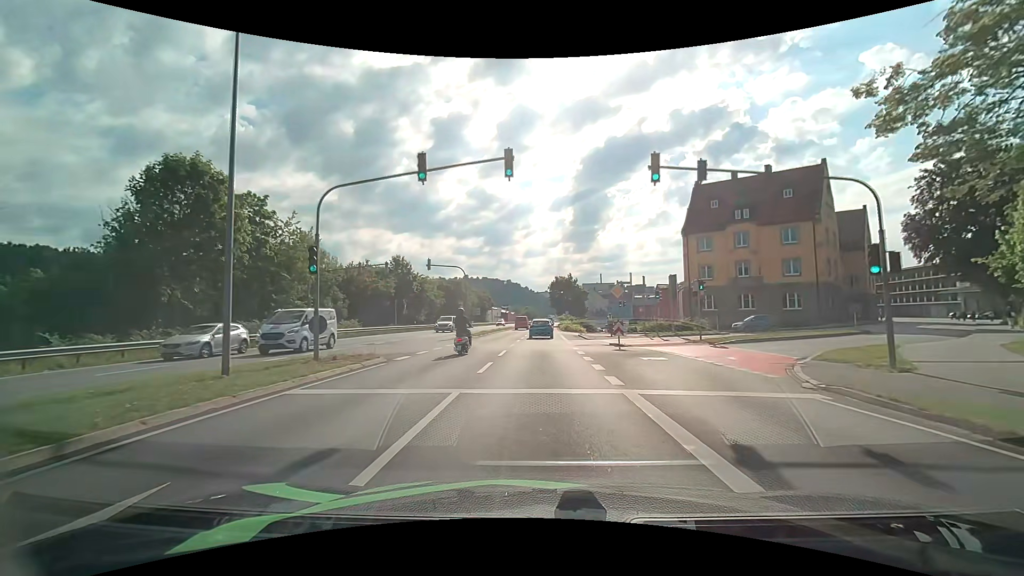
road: primary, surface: asphalt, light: Day
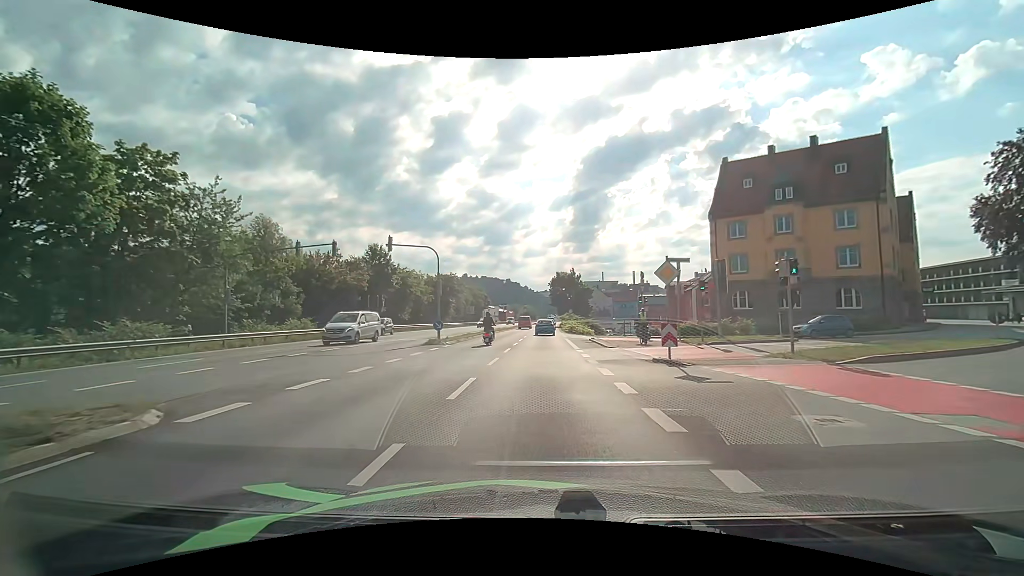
(0.0, +10.5) m; -1°
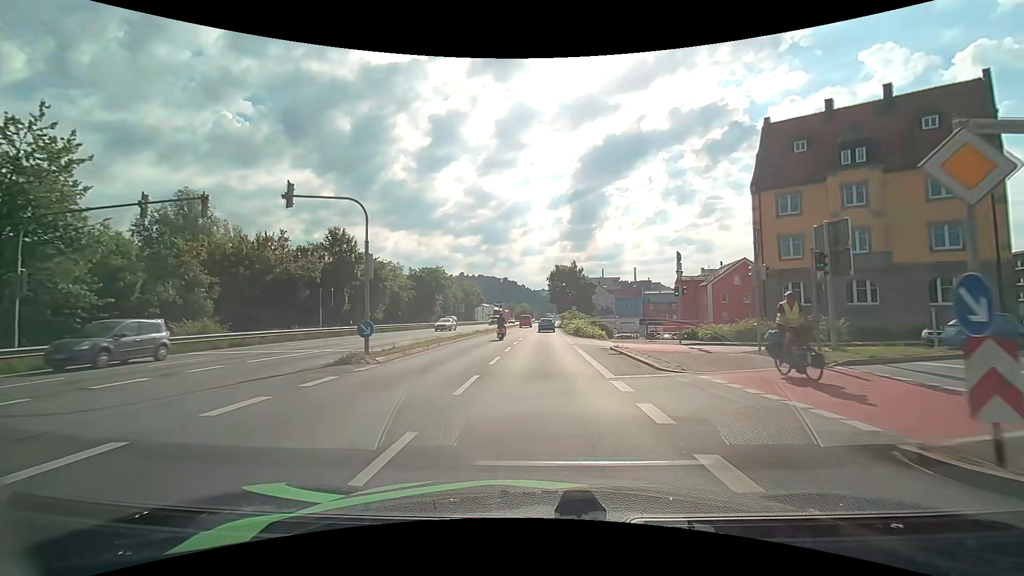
(+0.1, +11.6) m; 0°
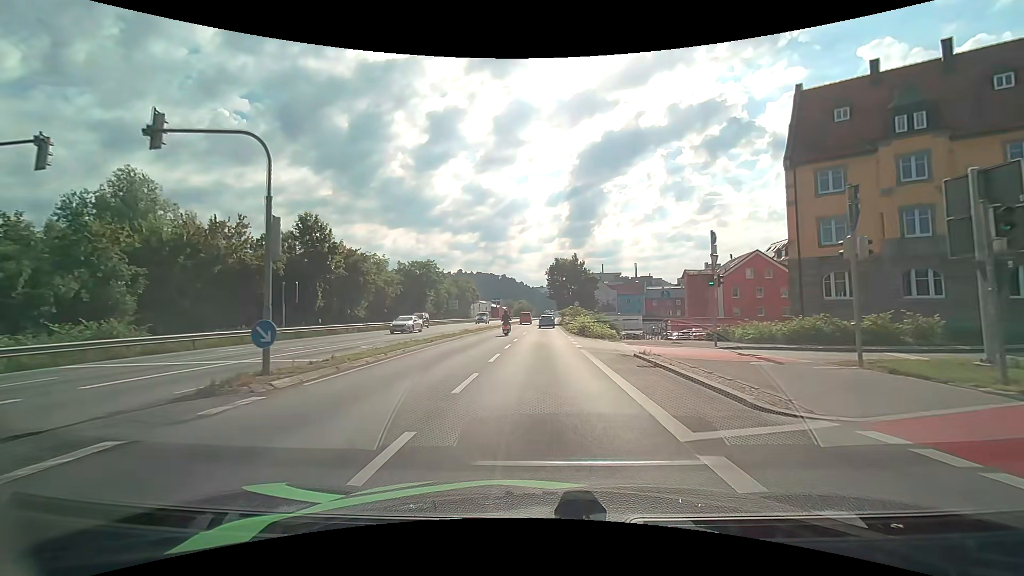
(0.0, +6.2) m; +1°
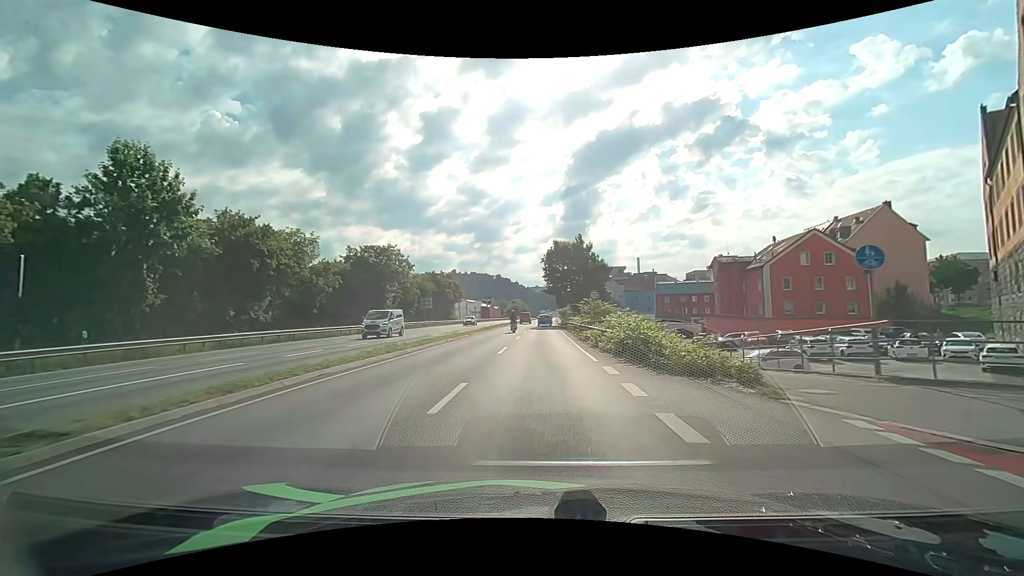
(0.0, +20.0) m; 0°
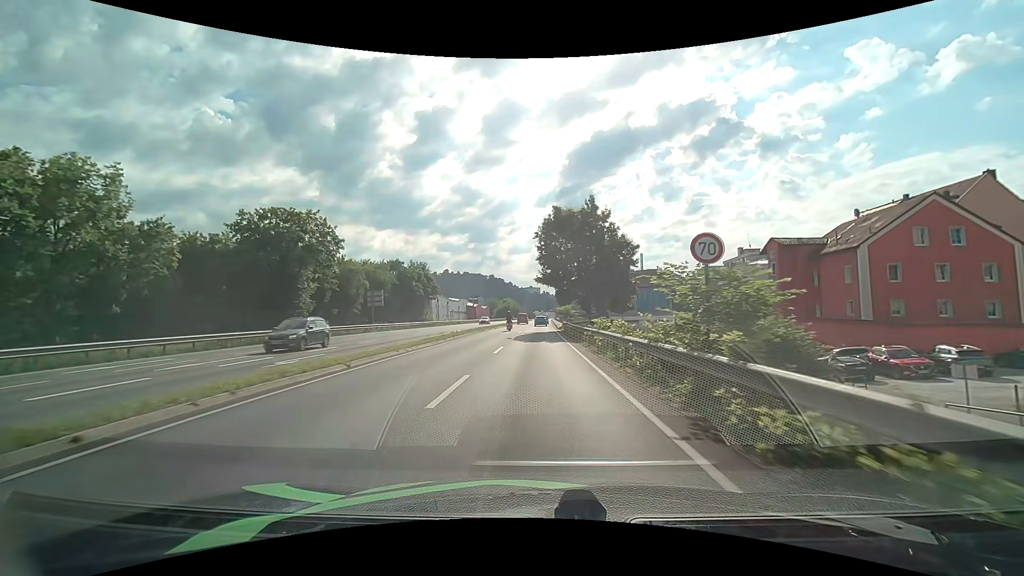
(+0.1, +21.8) m; +1°
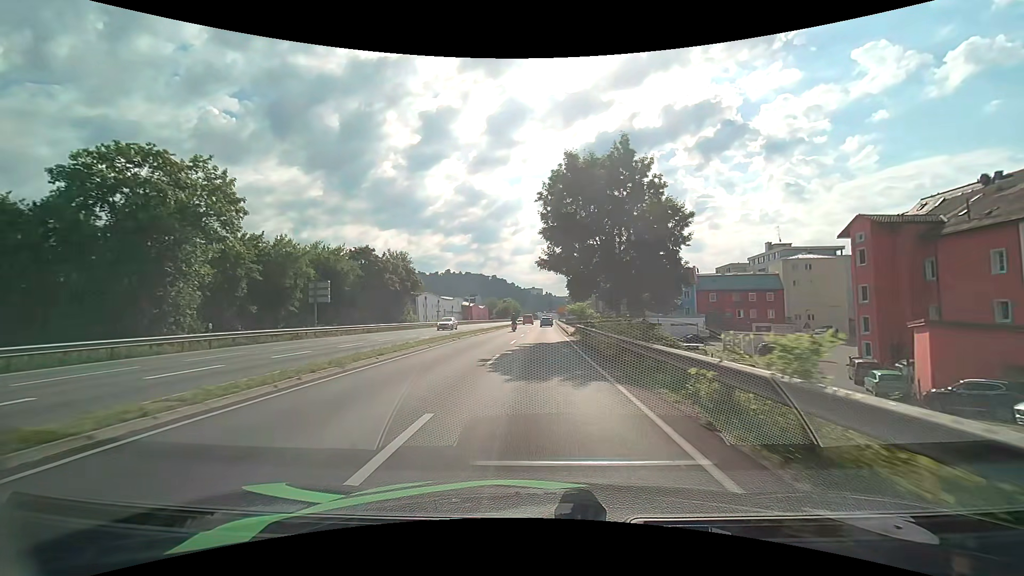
(-0.1, +15.2) m; 0°
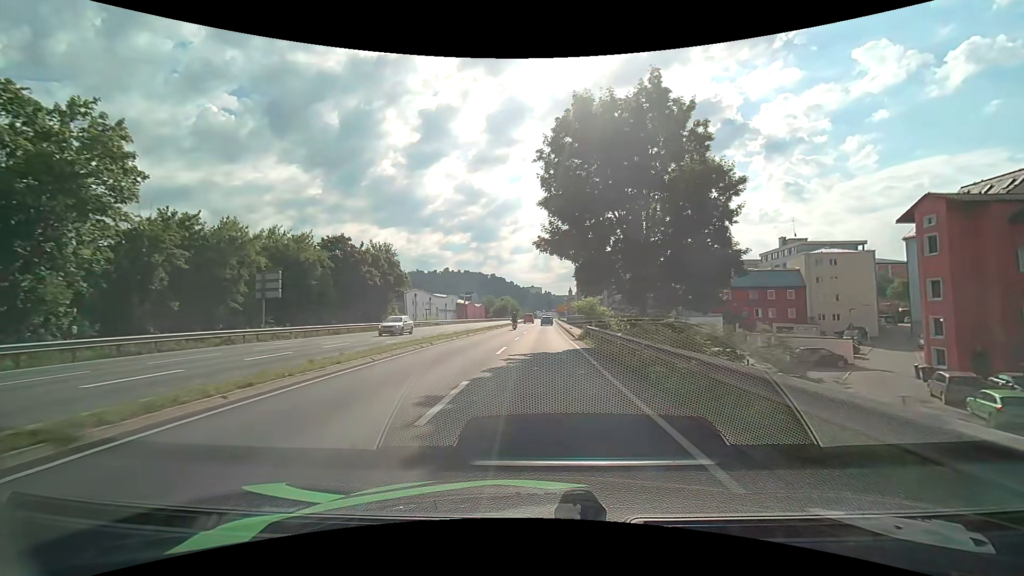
(0.0, +7.8) m; 0°
